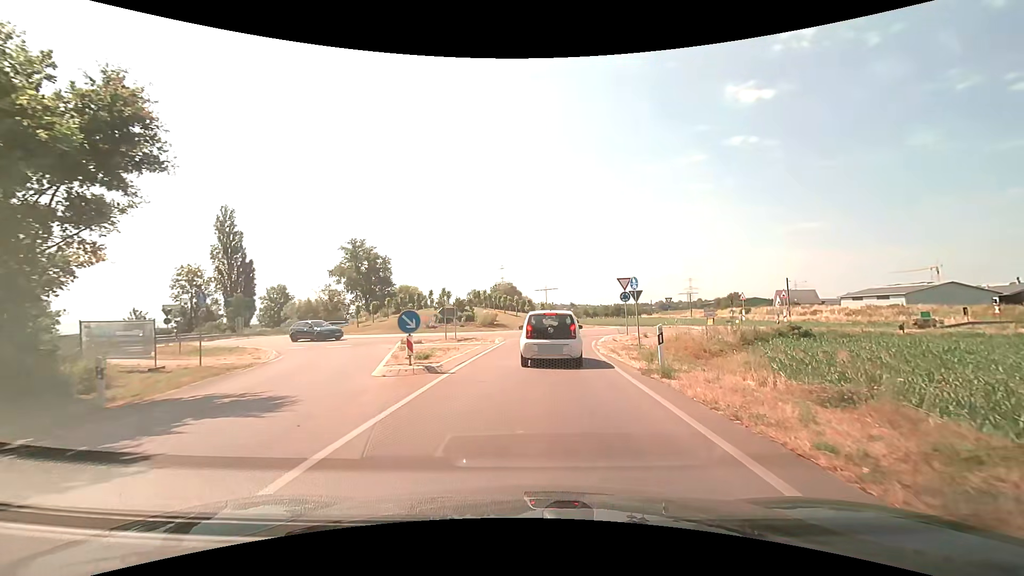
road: secondary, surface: asphalt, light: Day
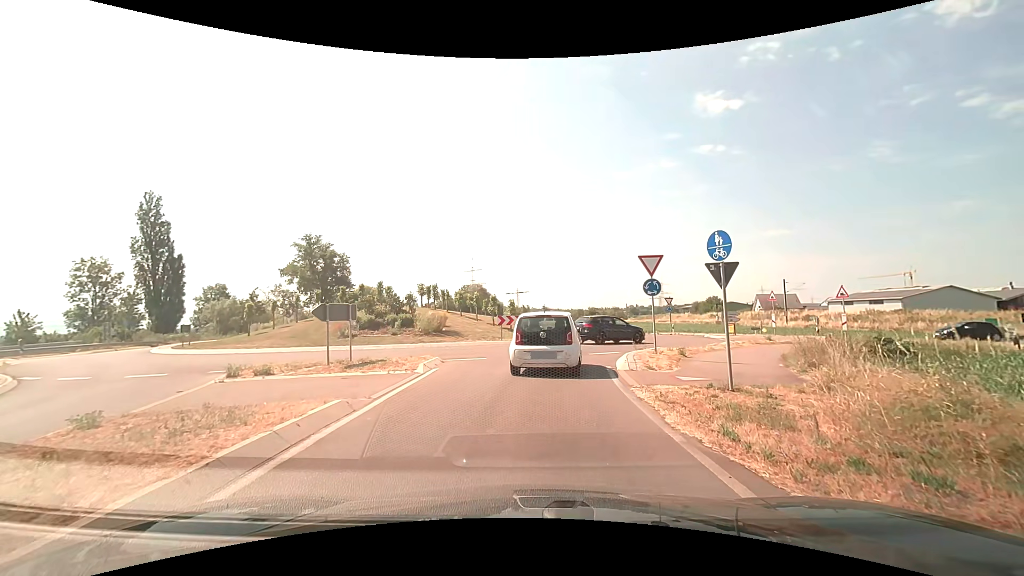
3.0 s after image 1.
(+0.4, +11.9) m; +3°
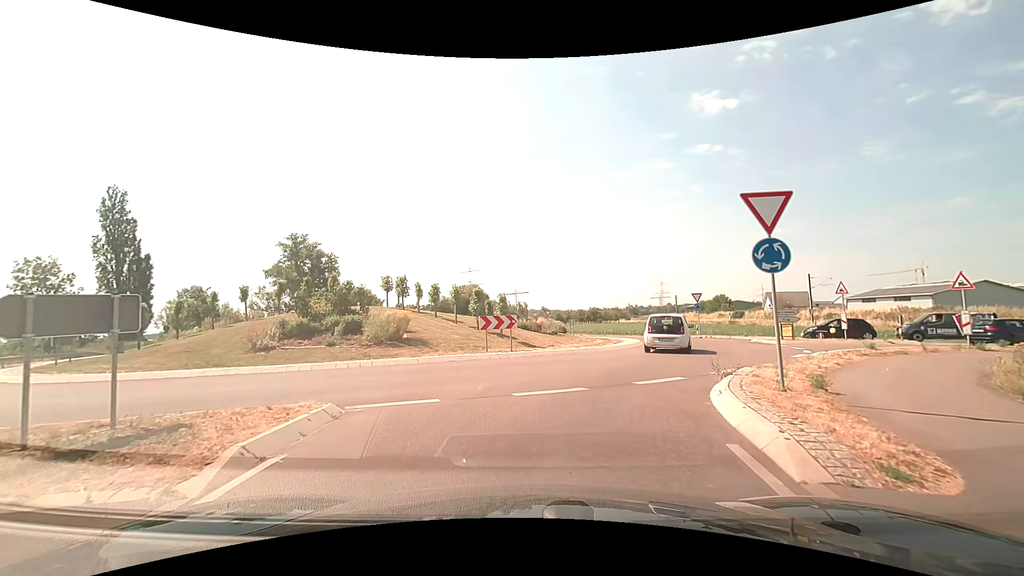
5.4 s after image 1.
(+0.1, +8.5) m; +1°
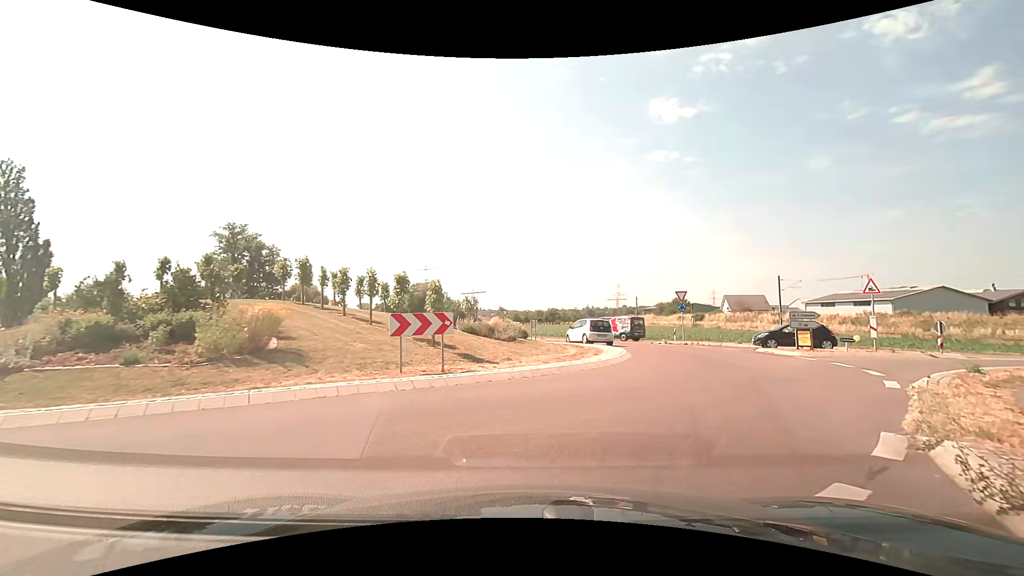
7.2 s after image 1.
(+0.1, +7.2) m; +4°
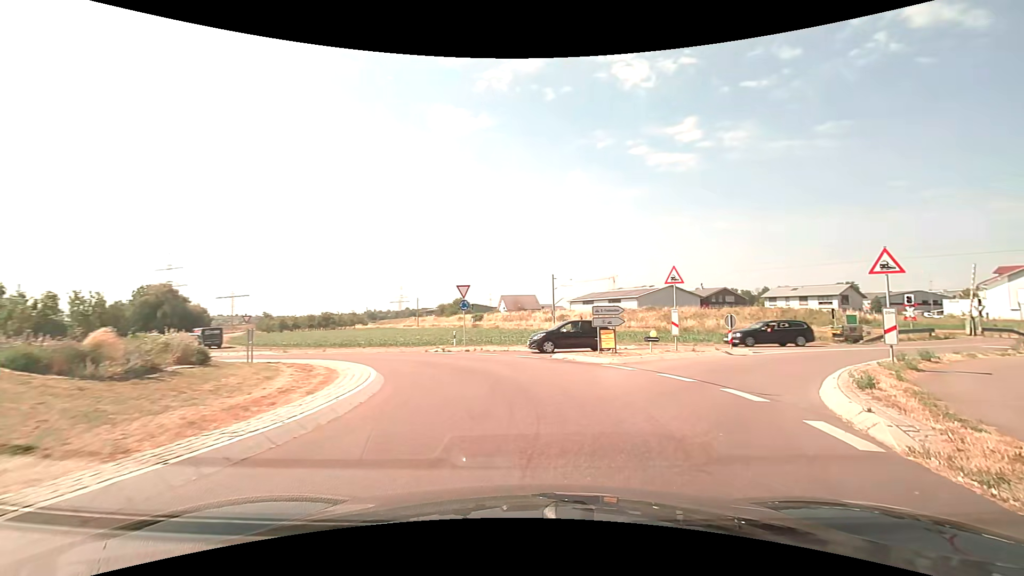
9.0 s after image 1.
(+1.5, +7.8) m; +25°
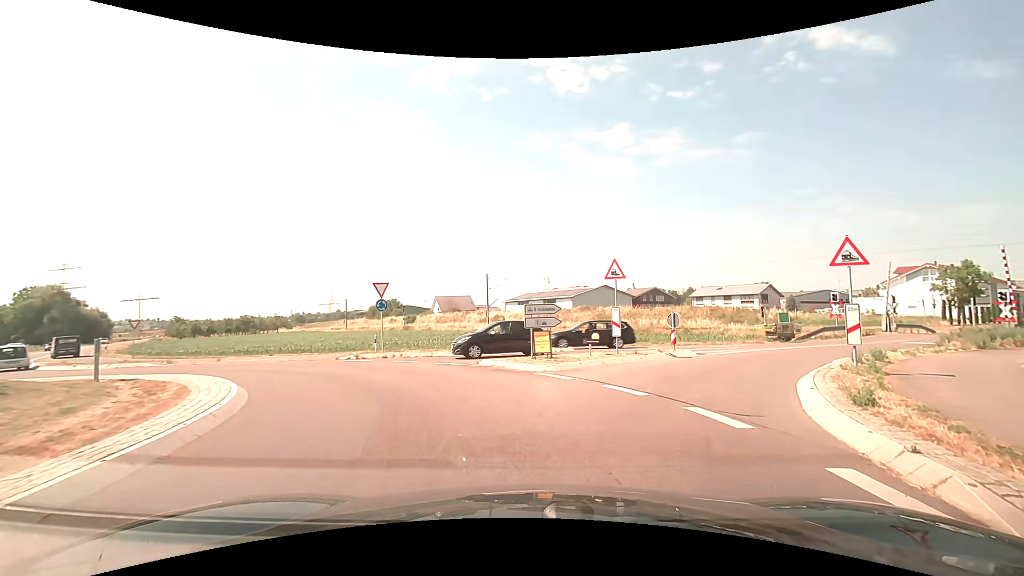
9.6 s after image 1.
(+0.2, +2.7) m; +7°
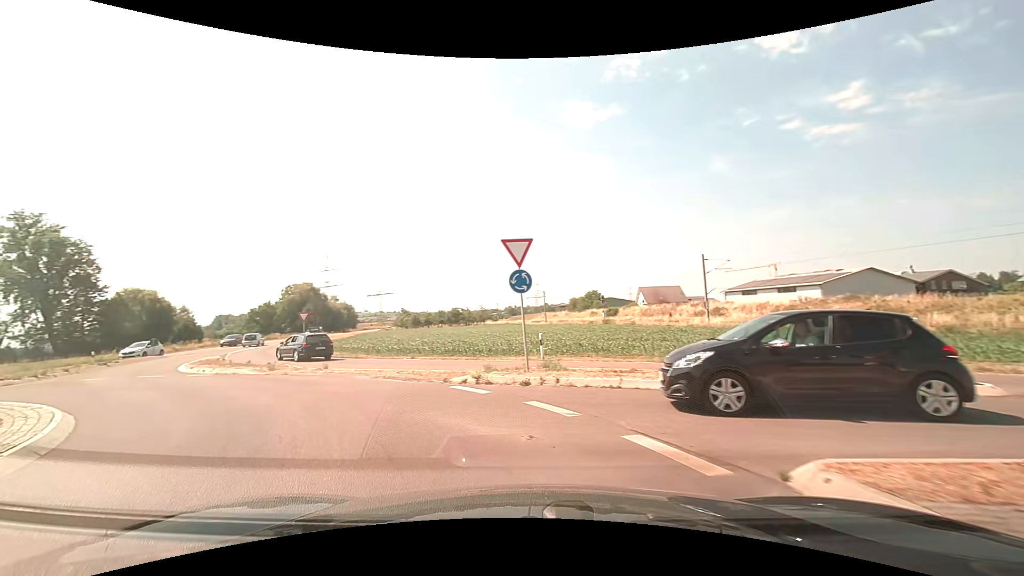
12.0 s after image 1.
(-1.1, +12.2) m; -23°
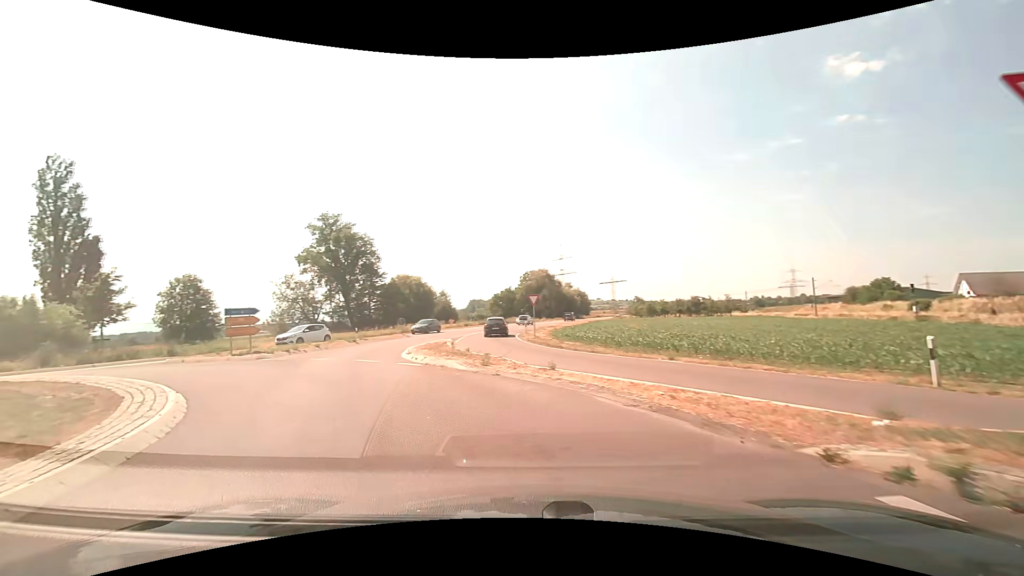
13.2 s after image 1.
(-1.6, +6.9) m; -26°
(-2, +10) (-6, +19) (-8, +29) (-8, +39) (-6, +49) (-5, +58) (-3, +68) (0, +78) (+2, +88) (+5, +97) m
